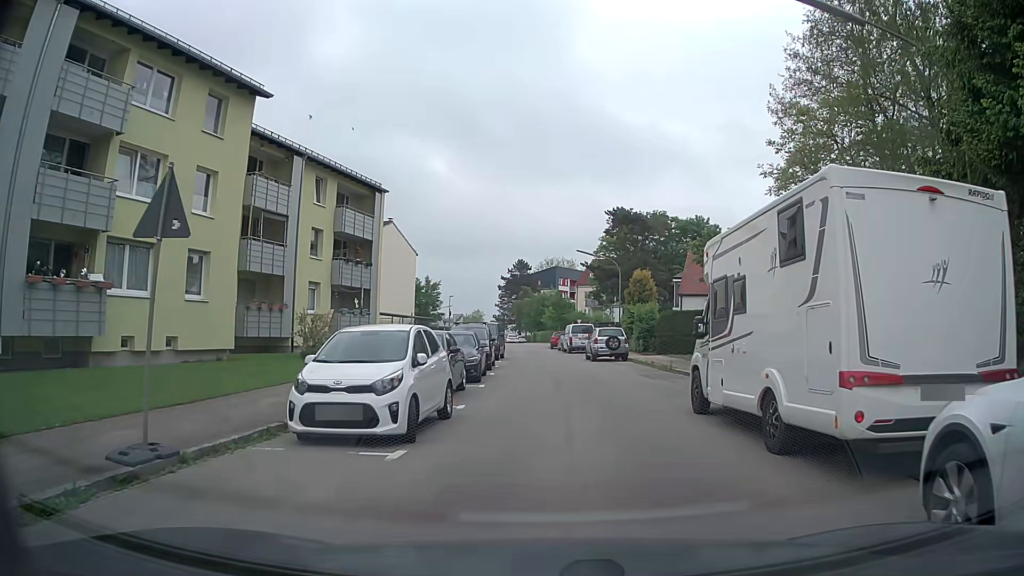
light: Day
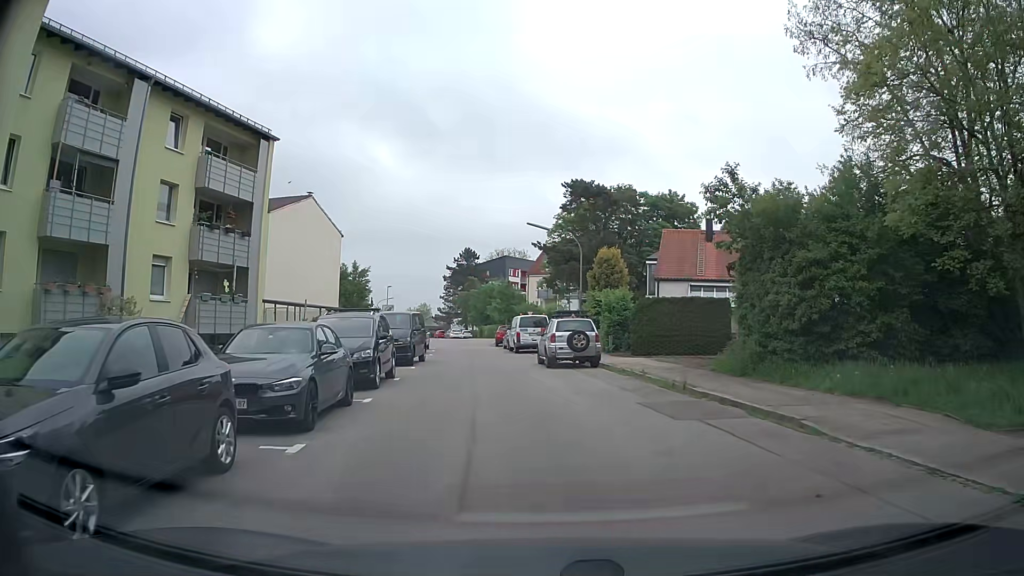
(+0.3, +10.4) m; +4°
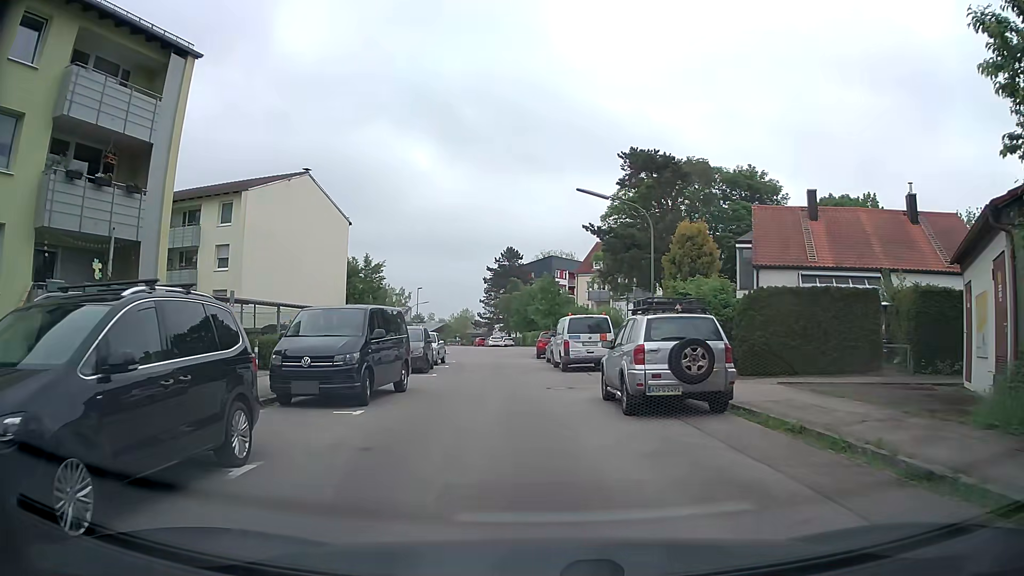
(-0.4, +11.4) m; -6°
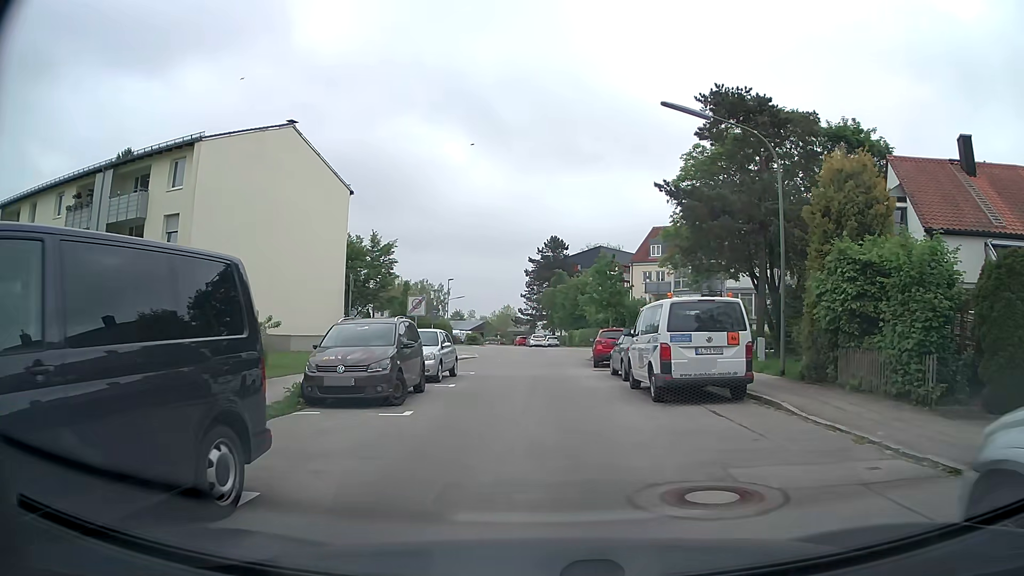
(-0.2, +11.1) m; -3°
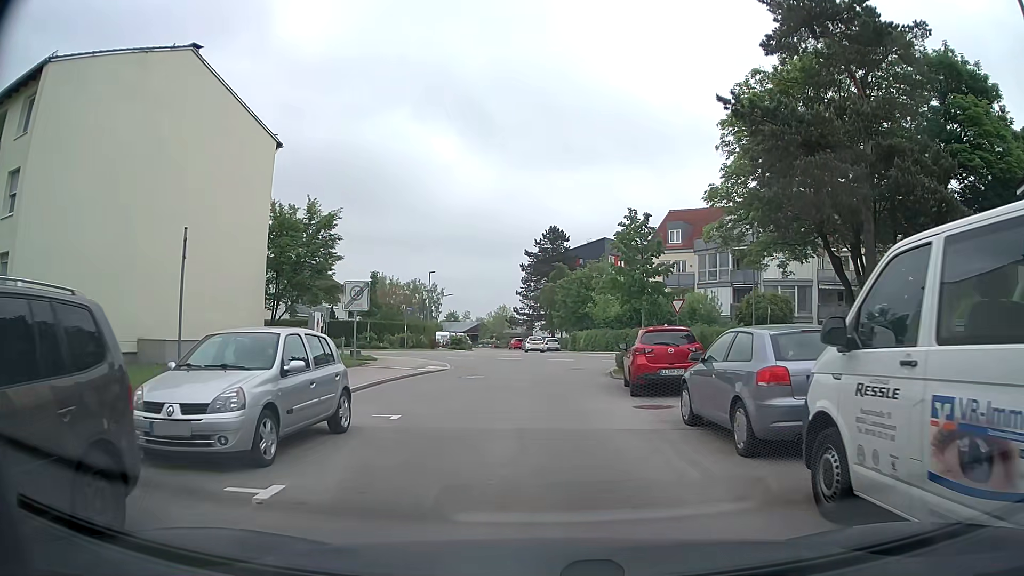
(+0.2, +11.5) m; +1°
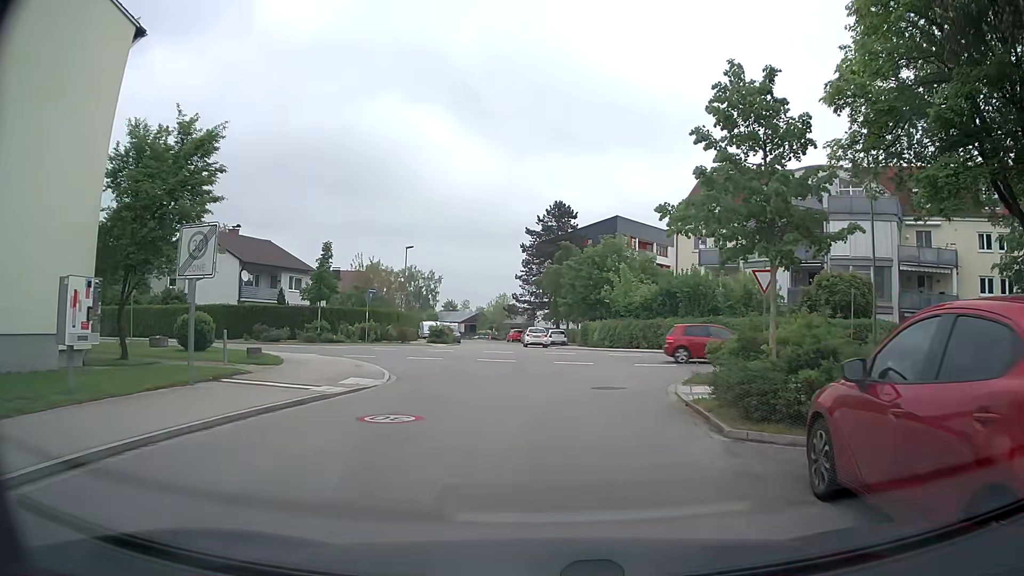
(0.0, +12.3) m; 0°
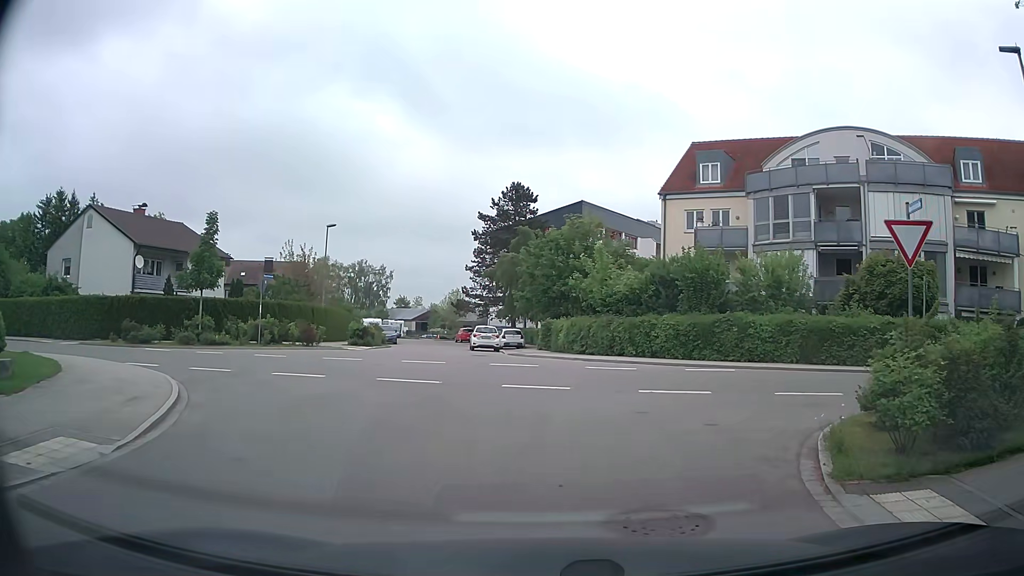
(+0.3, +10.0) m; +3°
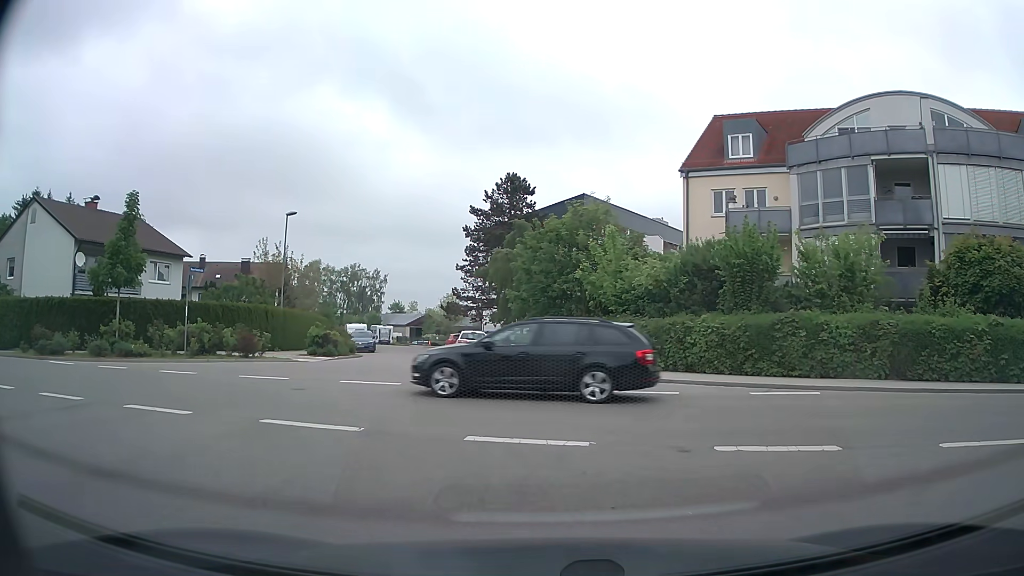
(+0.1, +6.4) m; +2°
(-1, +10) (-8, +16) (-18, +18) (-28, +19) (-38, +20) (-48, +22) (-58, +22) (-68, +22) (-78, +22) (-88, +21) m
